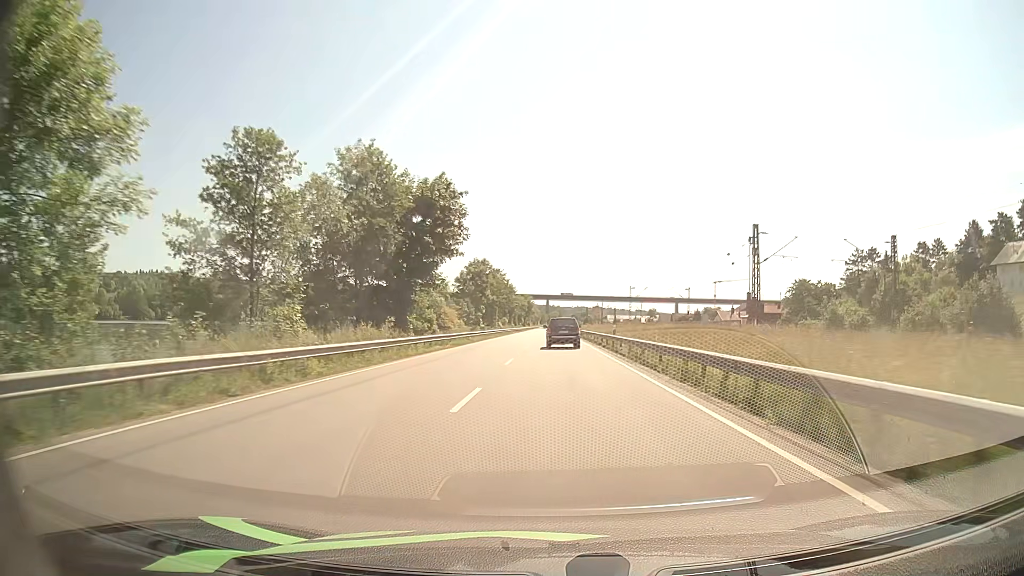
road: primary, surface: asphalt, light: Day
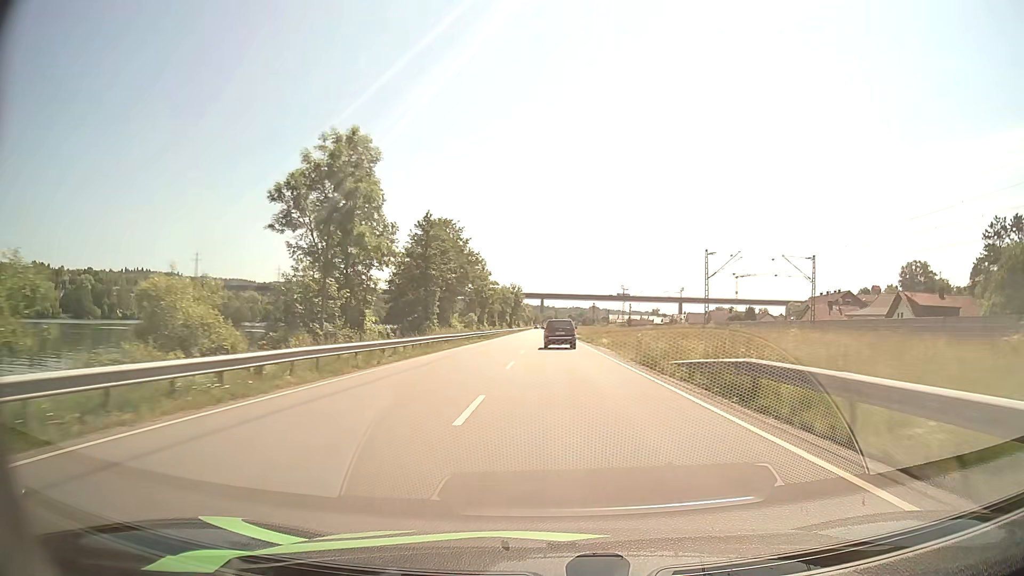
(-0.1, +61.6) m; 0°
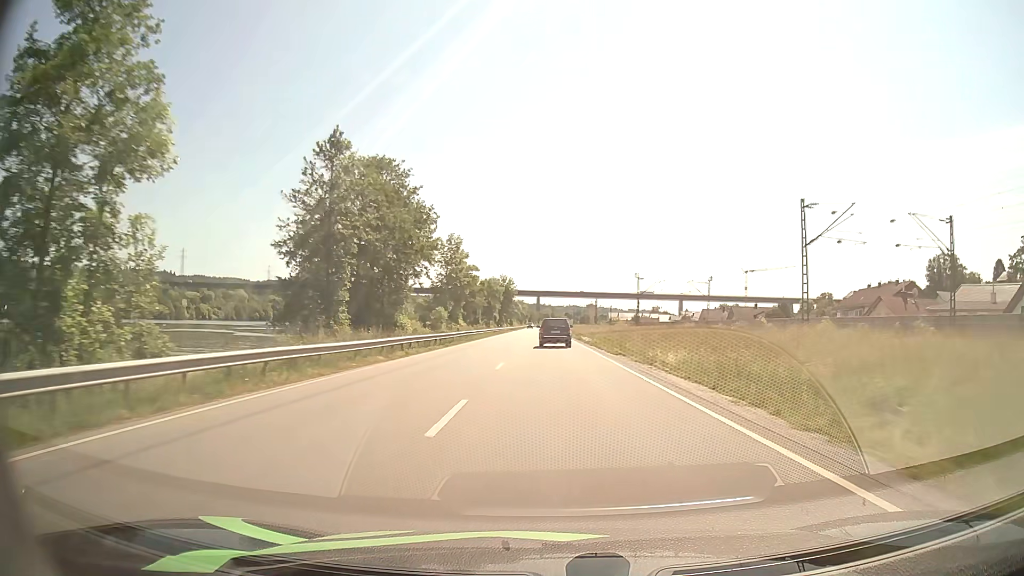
(+0.1, +25.2) m; 0°
(0, +10) (0, +20) (0, +30) (0, +40) (0, +50) (0, +60) (0, +70) (0, +80) (0, +90) (-1, +100) m
